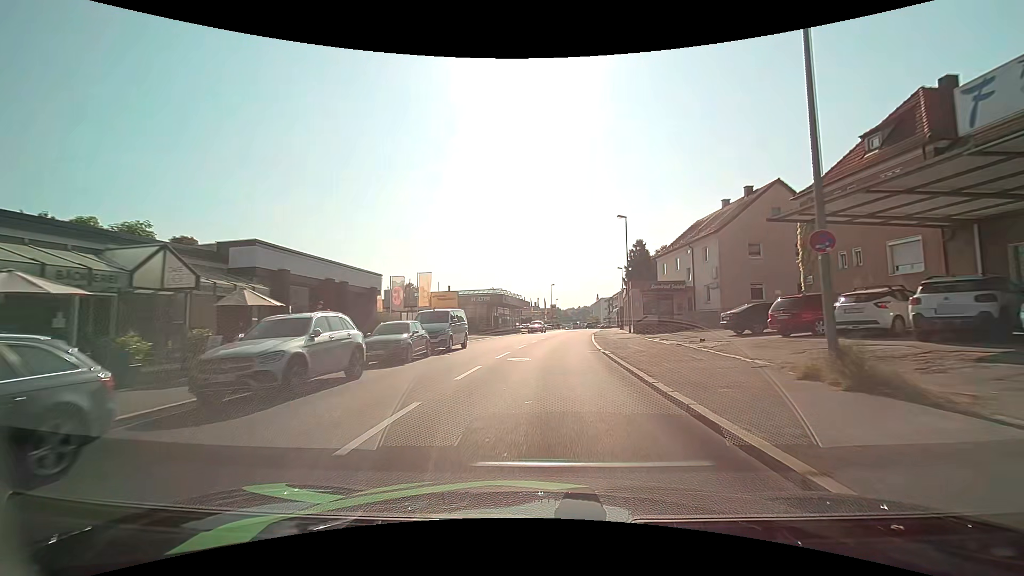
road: tertiary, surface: asphalt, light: Day
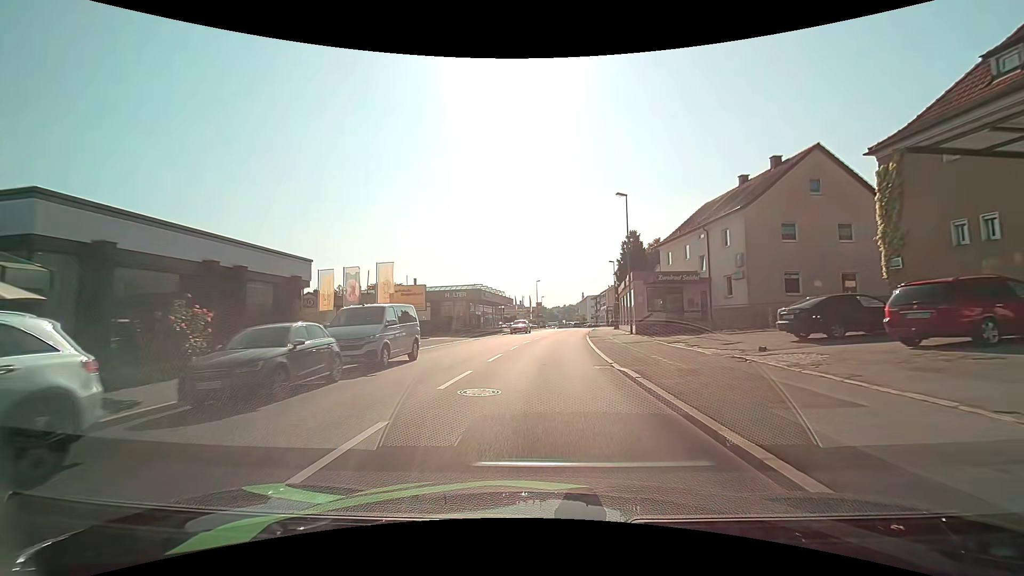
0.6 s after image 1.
(+0.1, +7.5) m; +1°
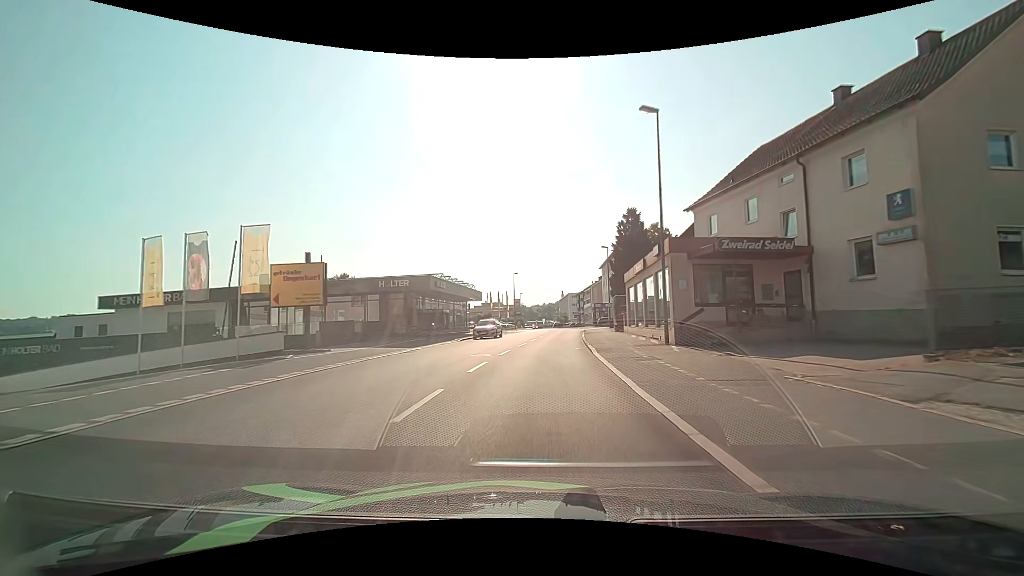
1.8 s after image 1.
(+0.4, +15.0) m; +2°
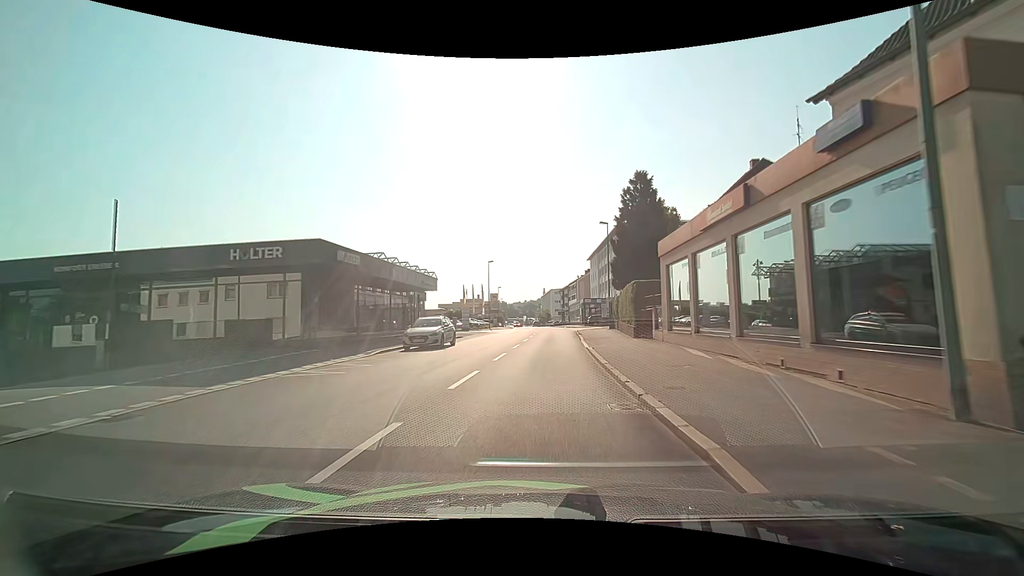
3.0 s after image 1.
(+0.3, +15.1) m; +2°
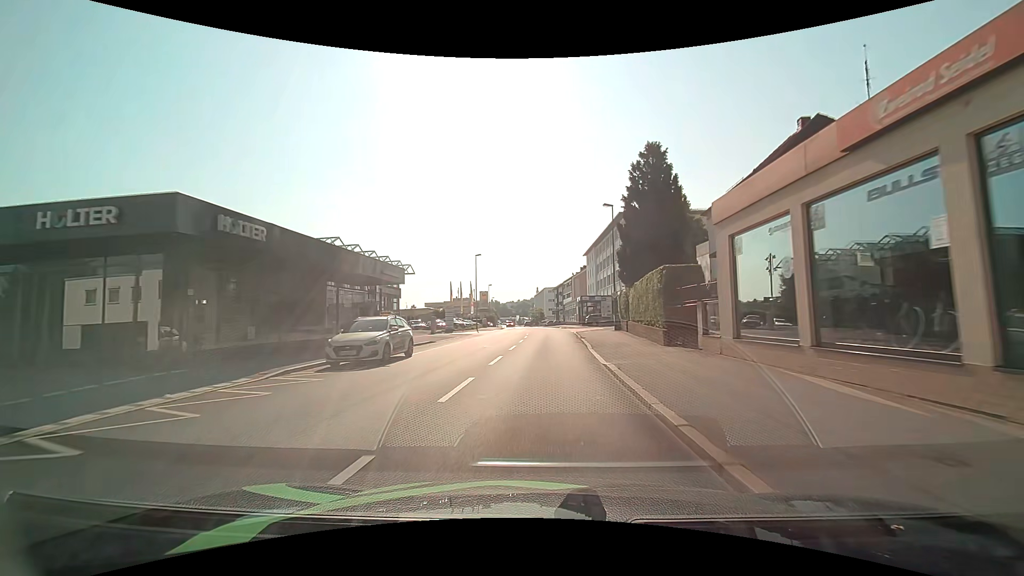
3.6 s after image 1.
(+0.1, +7.4) m; +1°
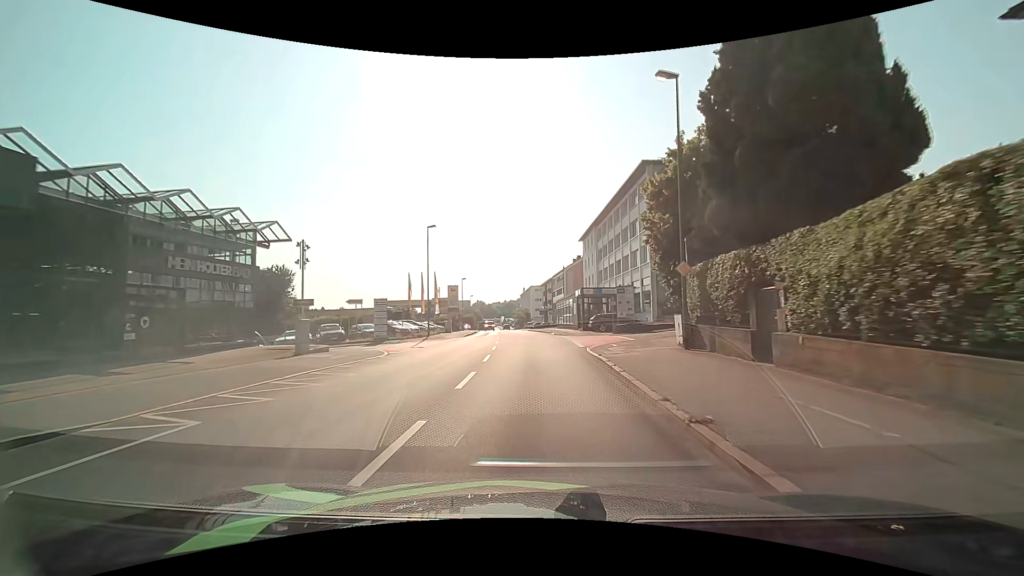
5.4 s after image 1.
(+0.4, +22.3) m; +1°
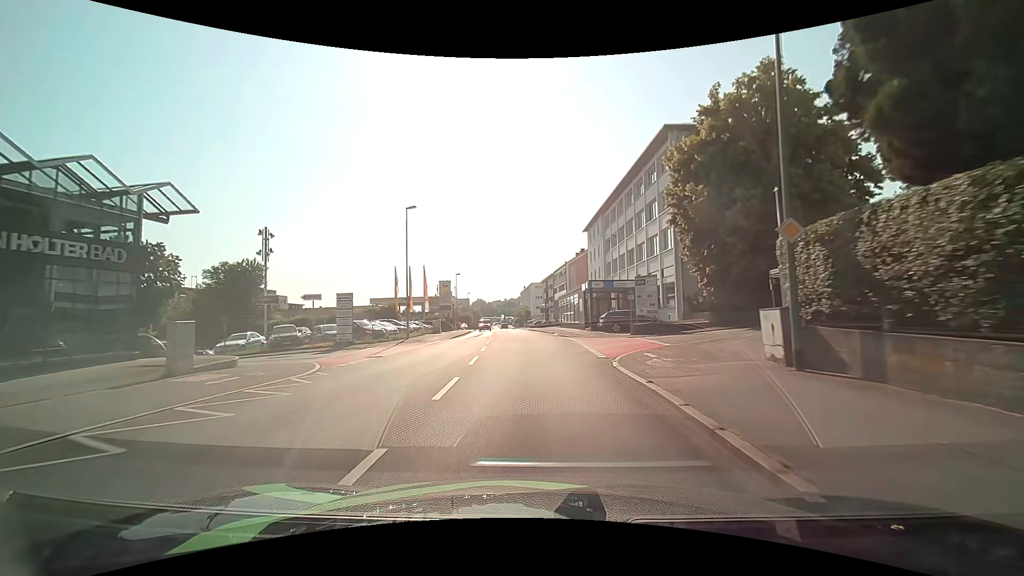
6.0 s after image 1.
(0.0, +7.5) m; 0°
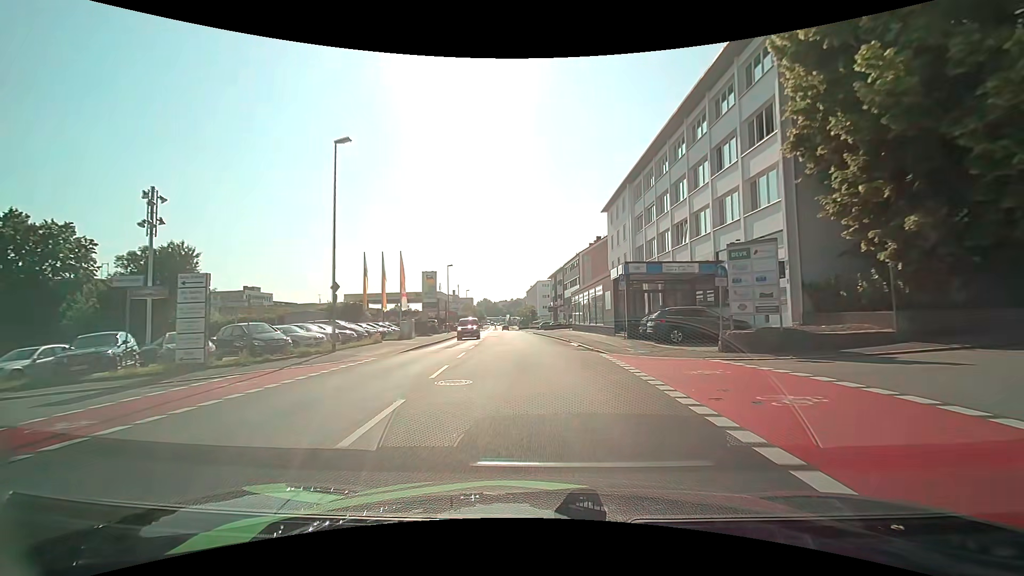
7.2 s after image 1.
(-0.1, +14.9) m; -1°
(0, +10) (0, +20) (-1, +30) (-1, +40) (-2, +50) (-2, +60) (-3, +70) (-4, +80) (-5, +90) (-6, +100) m
